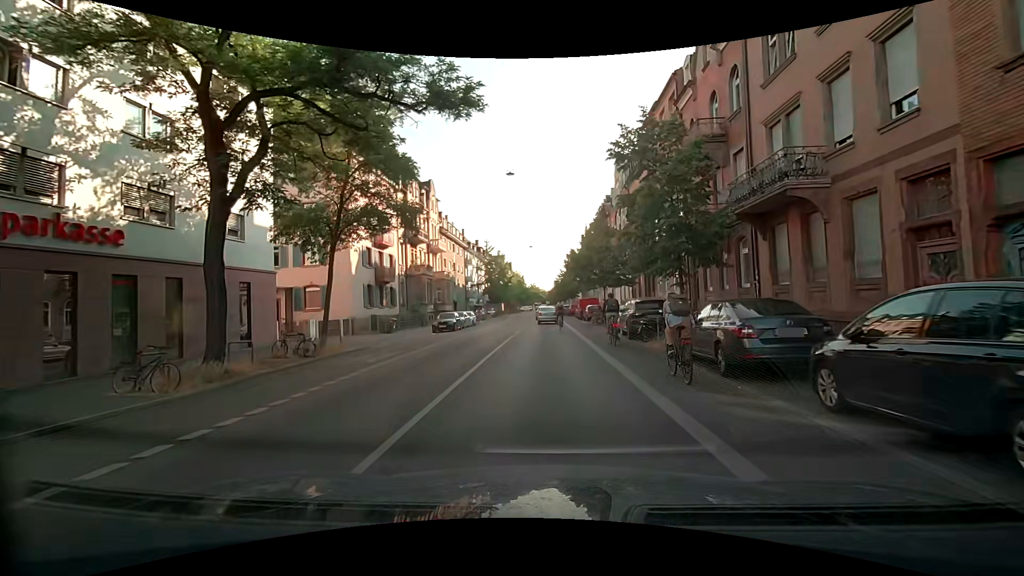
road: secondary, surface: asphalt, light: Day
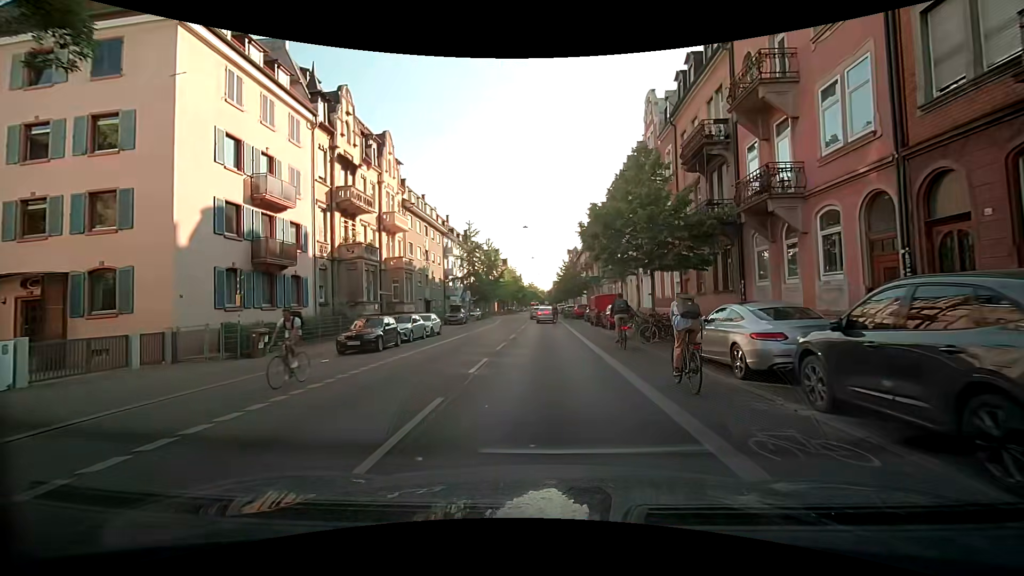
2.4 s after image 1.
(-0.1, +16.4) m; -1°
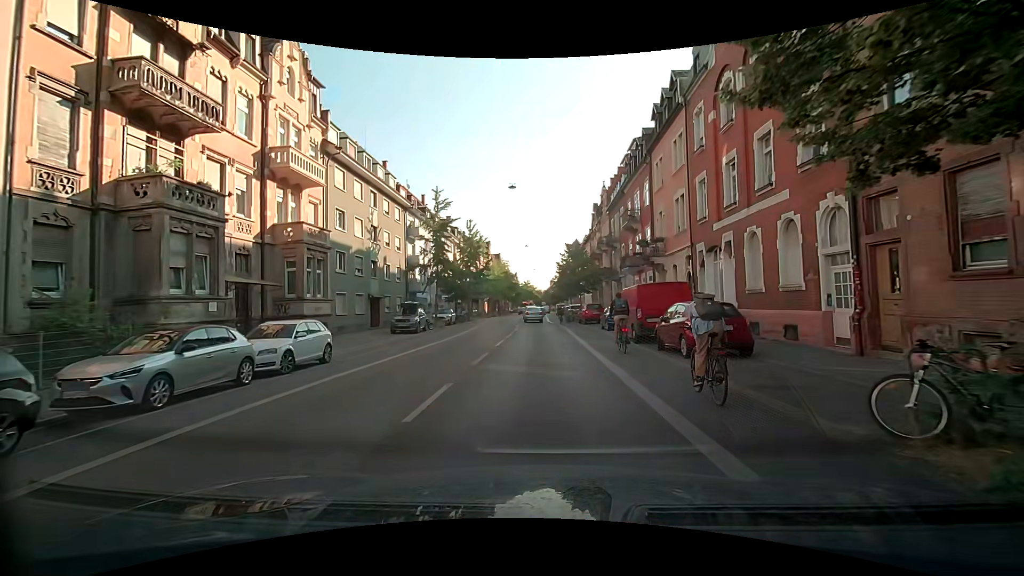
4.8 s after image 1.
(+0.3, +16.5) m; +1°
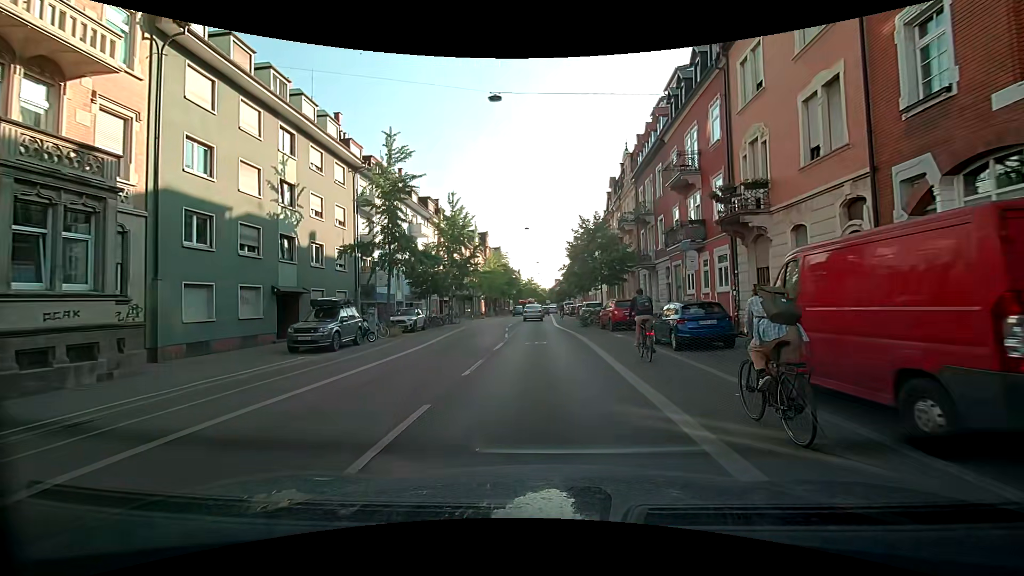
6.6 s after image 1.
(+0.1, +14.1) m; -1°
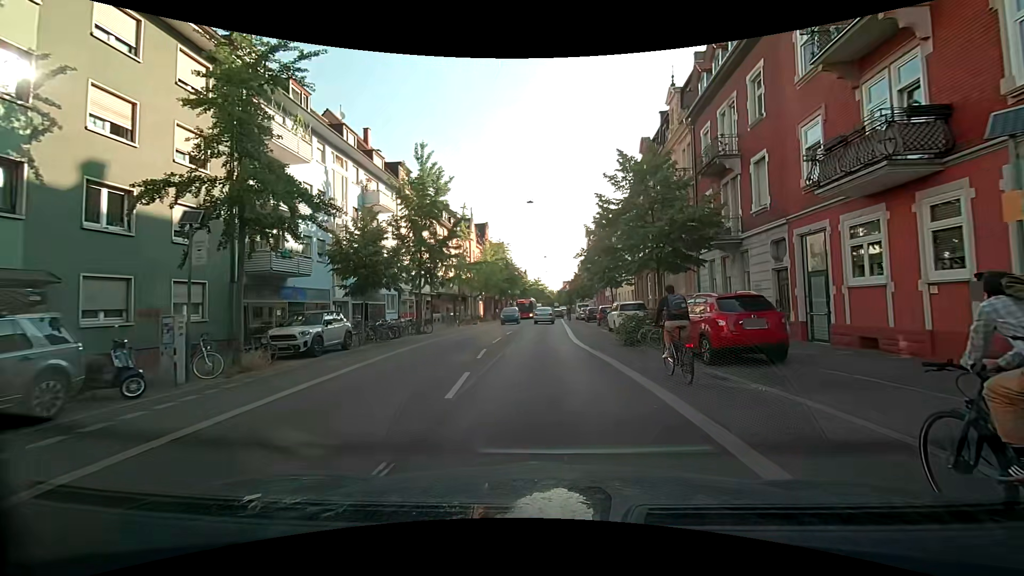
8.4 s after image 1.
(+0.1, +14.5) m; -1°
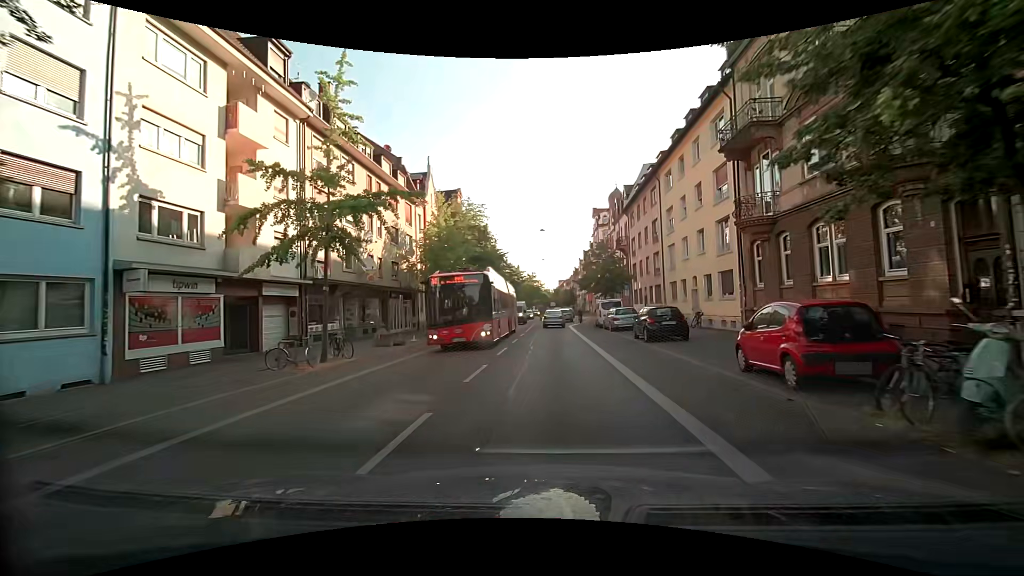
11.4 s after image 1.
(-0.1, +27.9) m; +1°
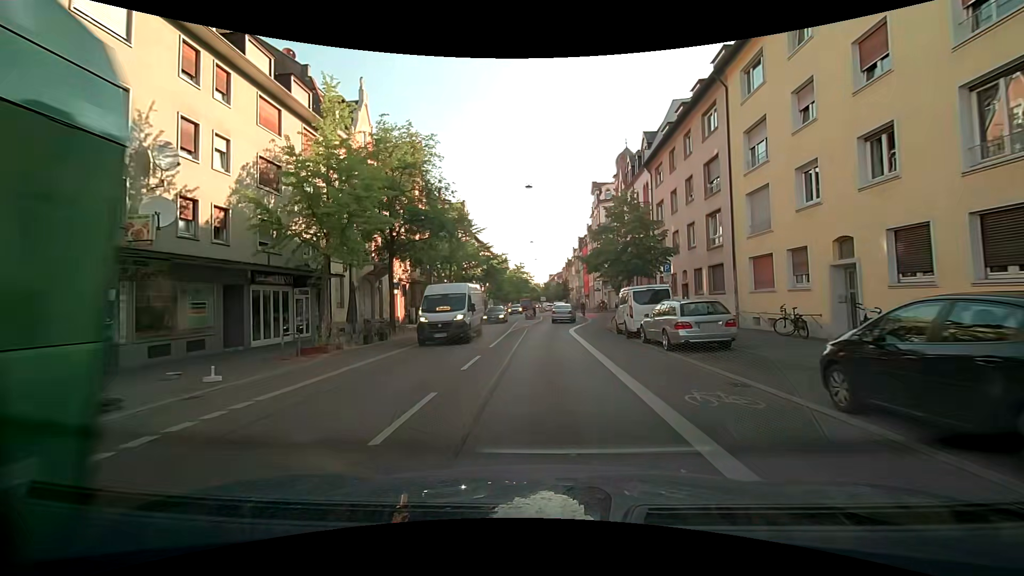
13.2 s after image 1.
(+0.1, +16.6) m; -1°
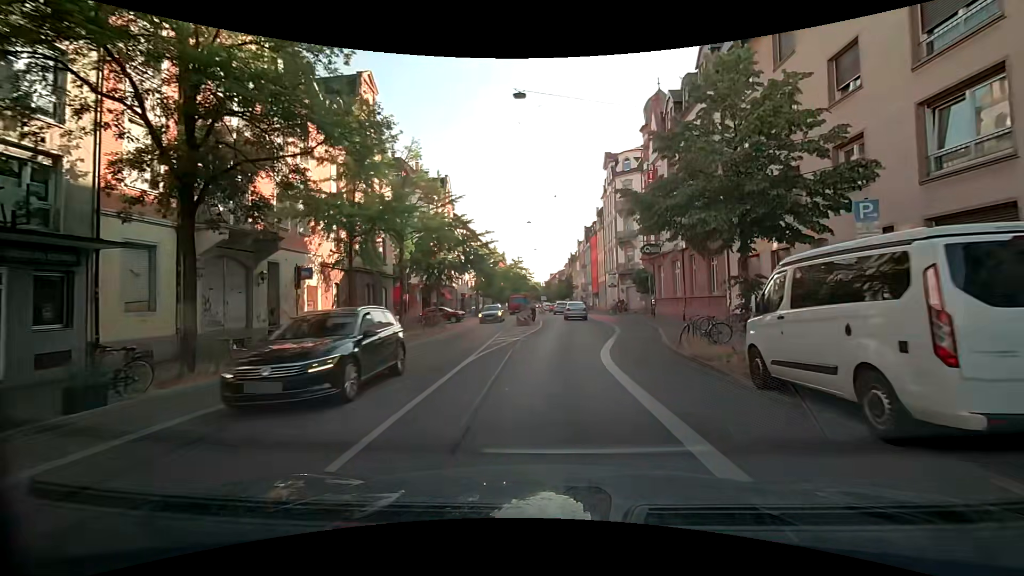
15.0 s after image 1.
(+0.4, +15.0) m; +1°
